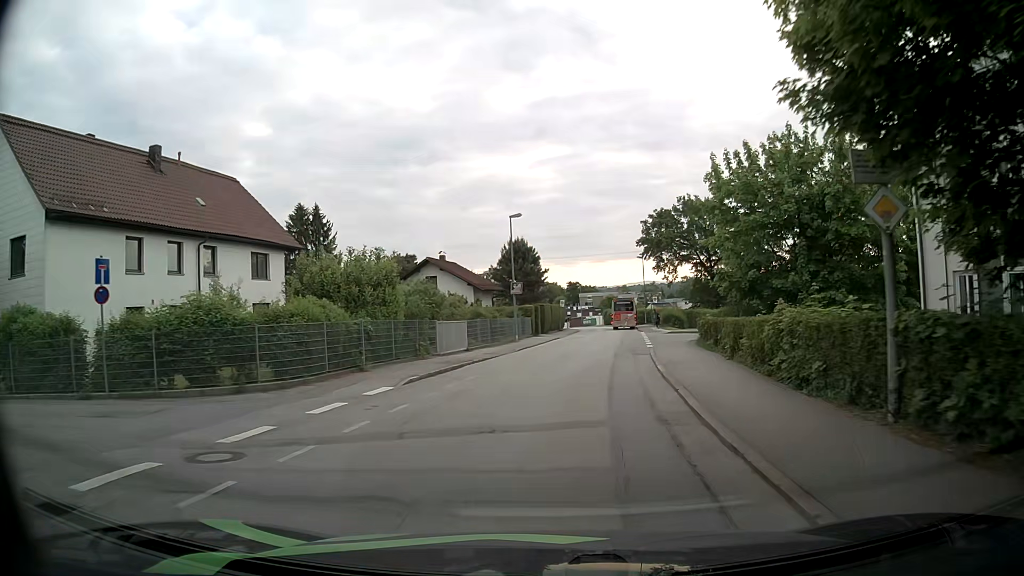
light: Day
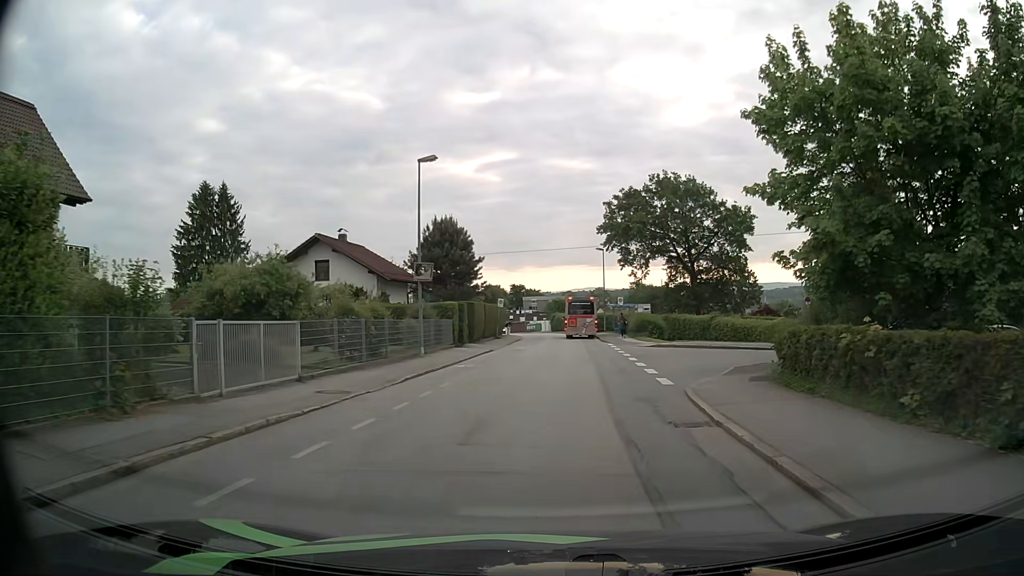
(+0.7, +15.6) m; +5°
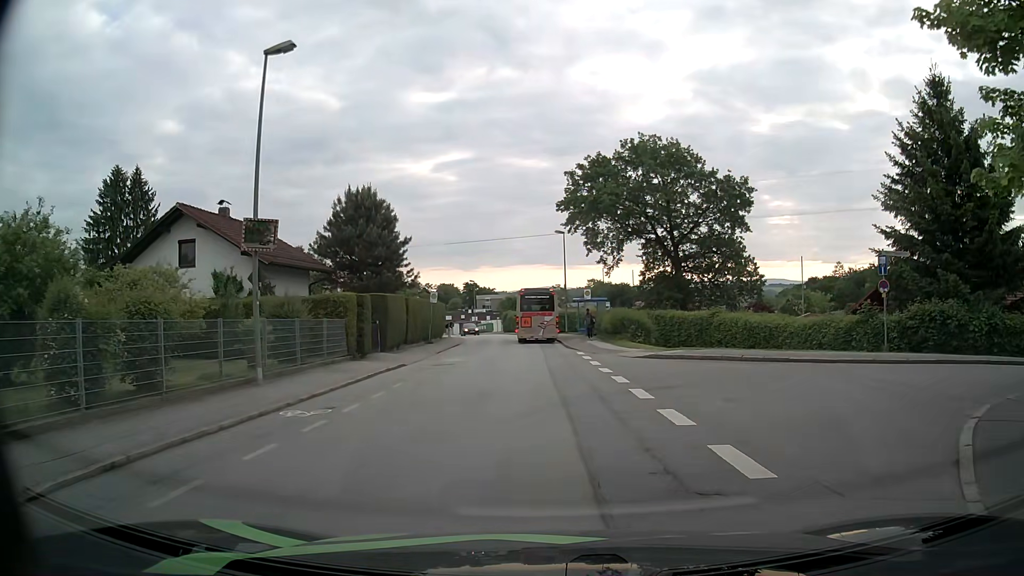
(+0.4, +11.6) m; +3°
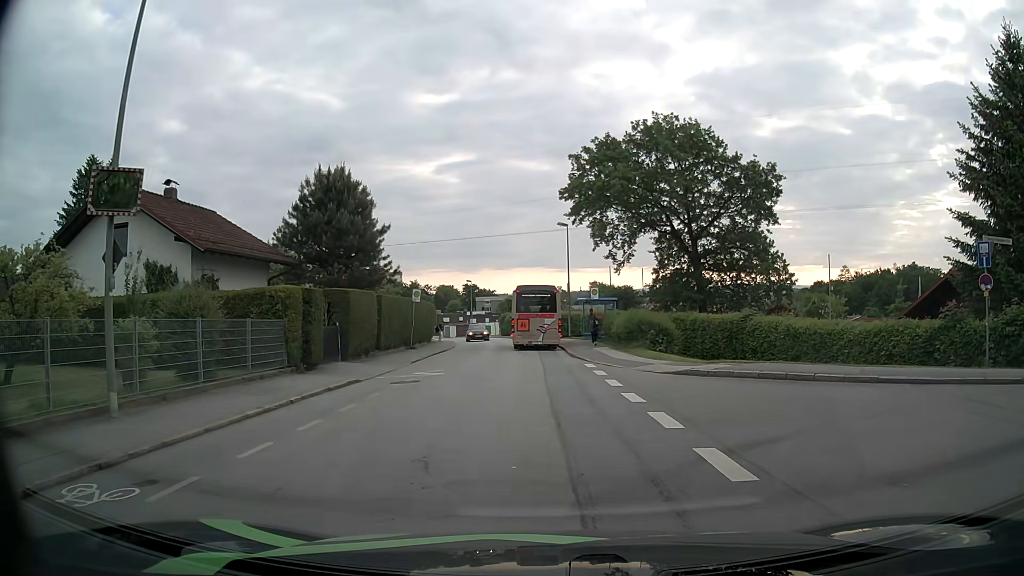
(+0.1, +5.7) m; +1°
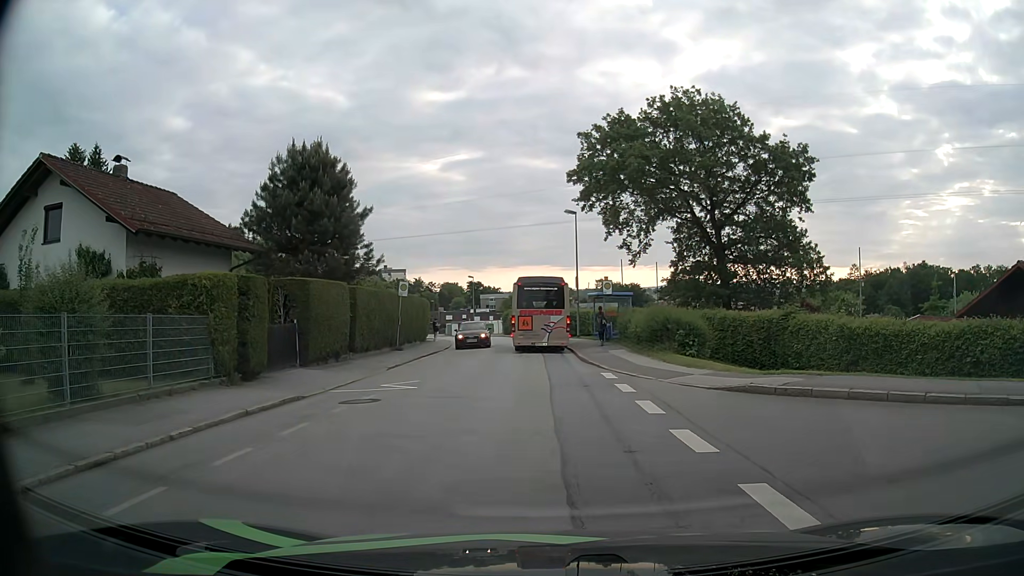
(0.0, +4.5) m; 0°
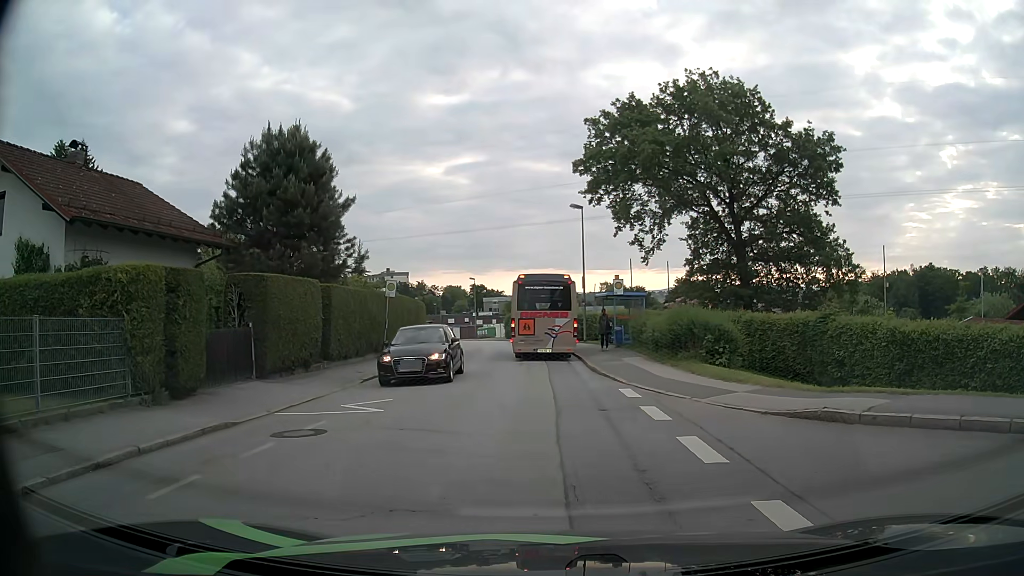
(0.0, +3.2) m; 0°
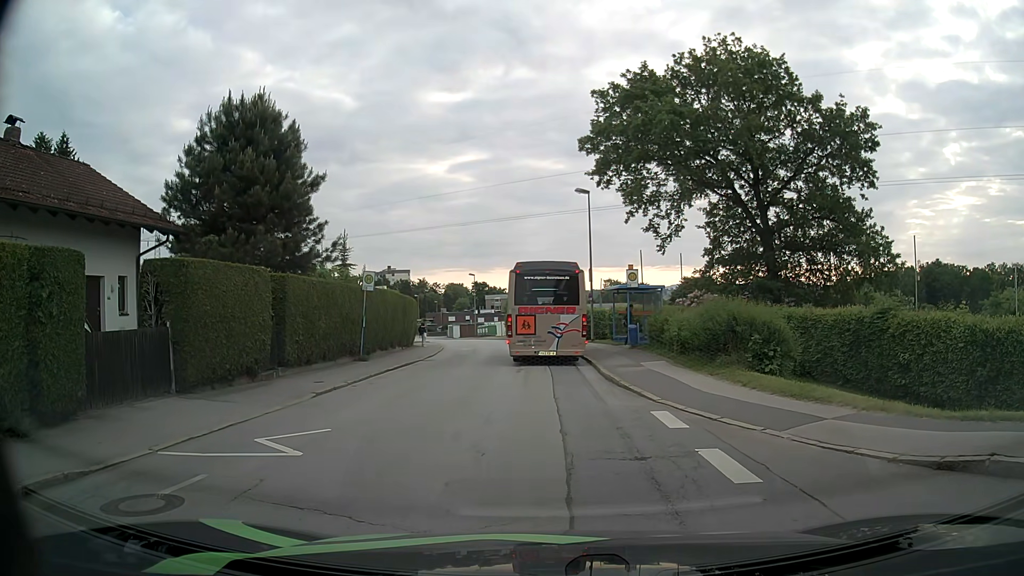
(0.0, +3.8) m; 0°
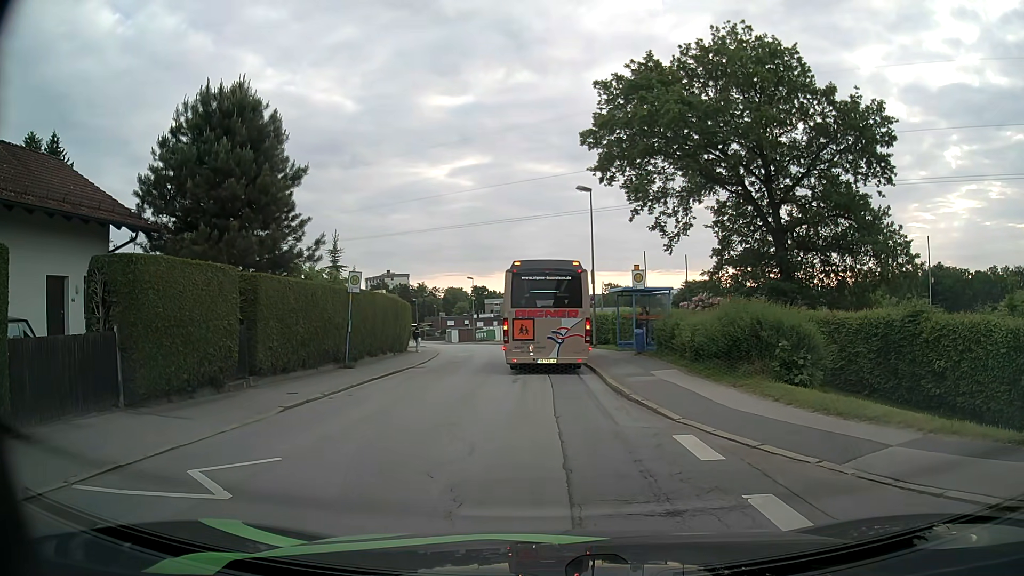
(0.0, +1.8) m; 0°
(-1, +10) (-3, +20) (-4, +30) (-3, +40) (-4, +50) (-5, +59) (-8, +69) (-11, +79) (-14, +88) (-17, +98) m
